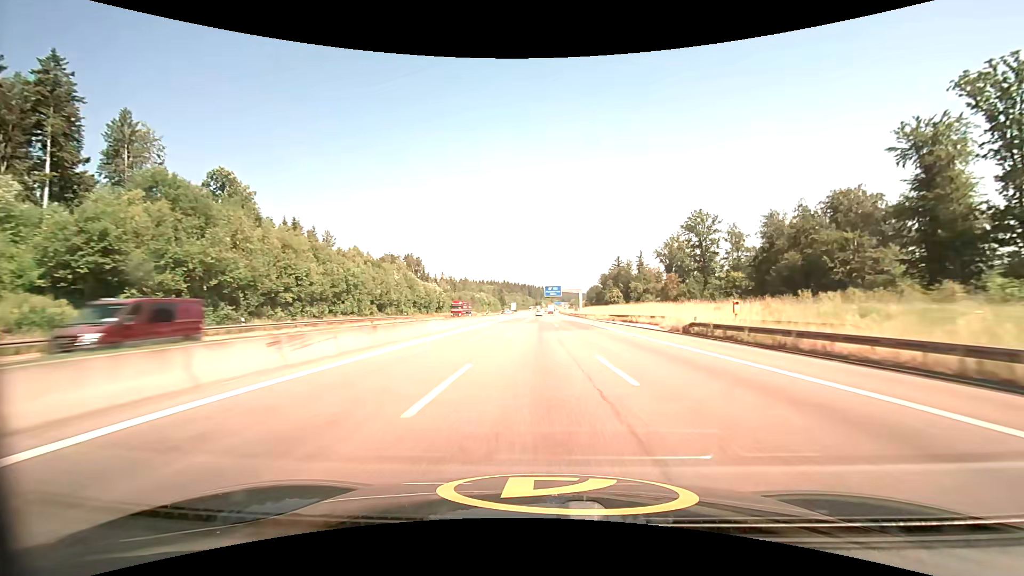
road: motorway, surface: asphalt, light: Day
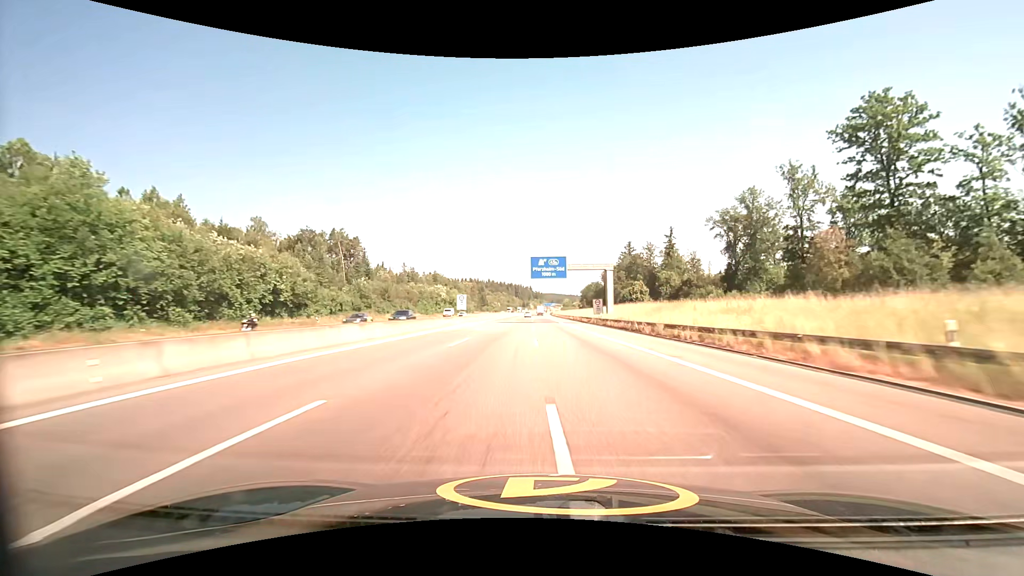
(+0.7, +78.9) m; +1°
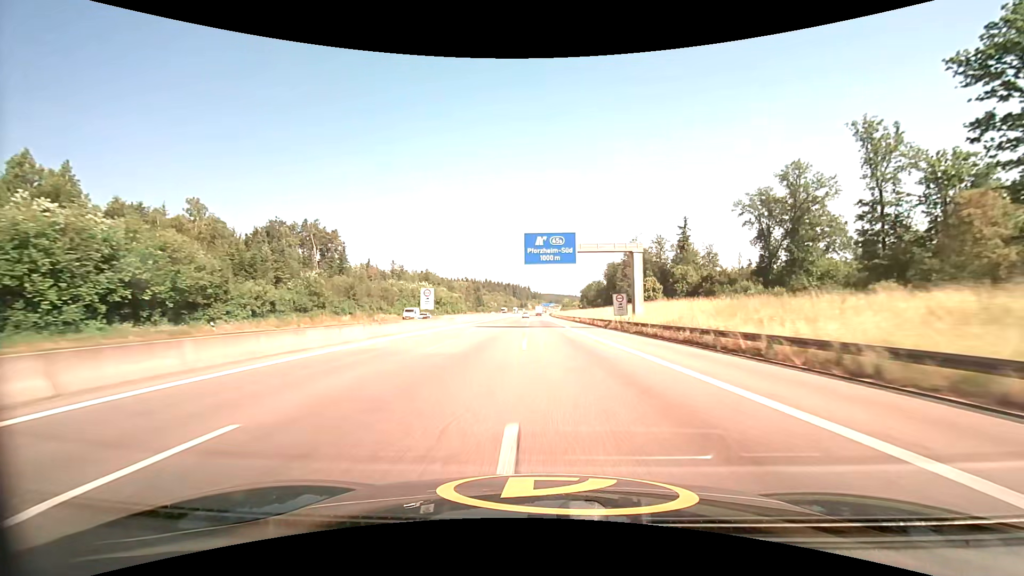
(0.0, +19.5) m; 0°
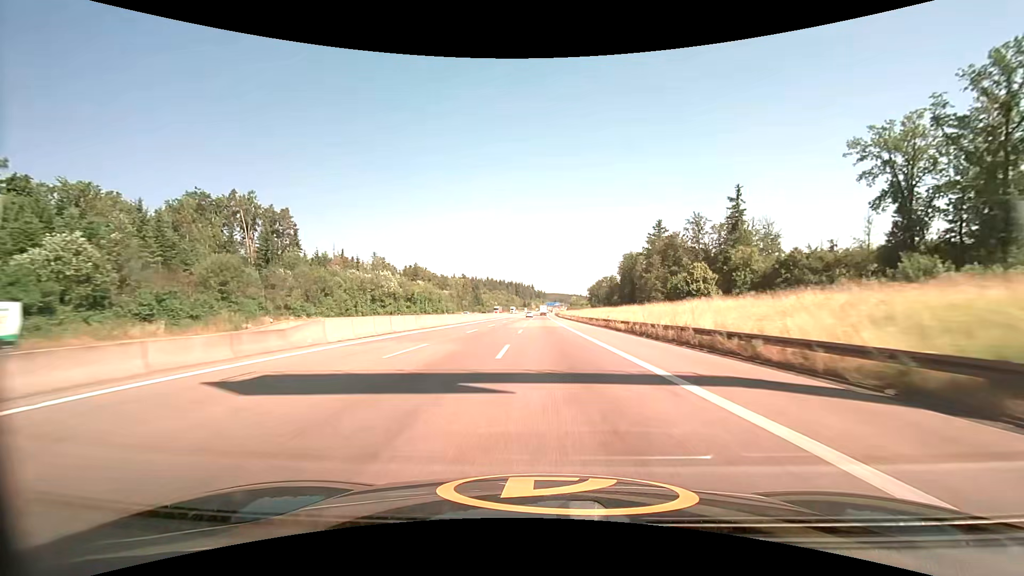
(0.0, +38.9) m; 0°
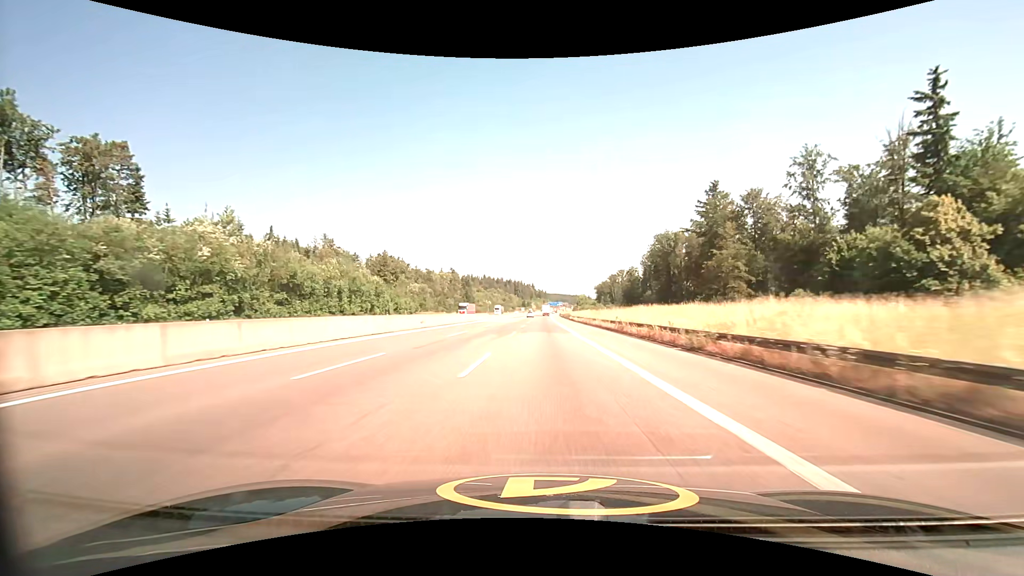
(-0.2, +58.4) m; 0°
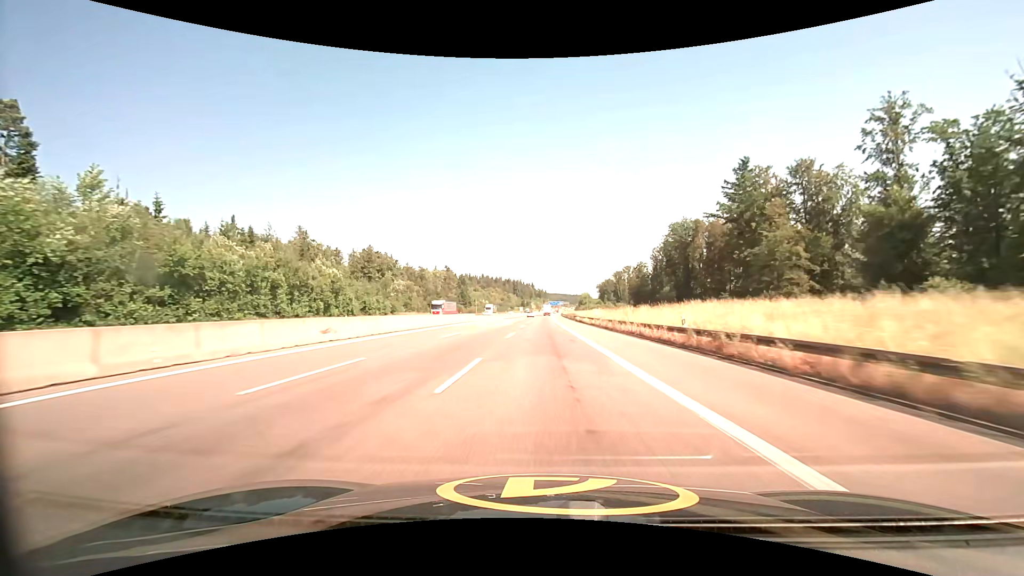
(0.0, +19.5) m; 0°
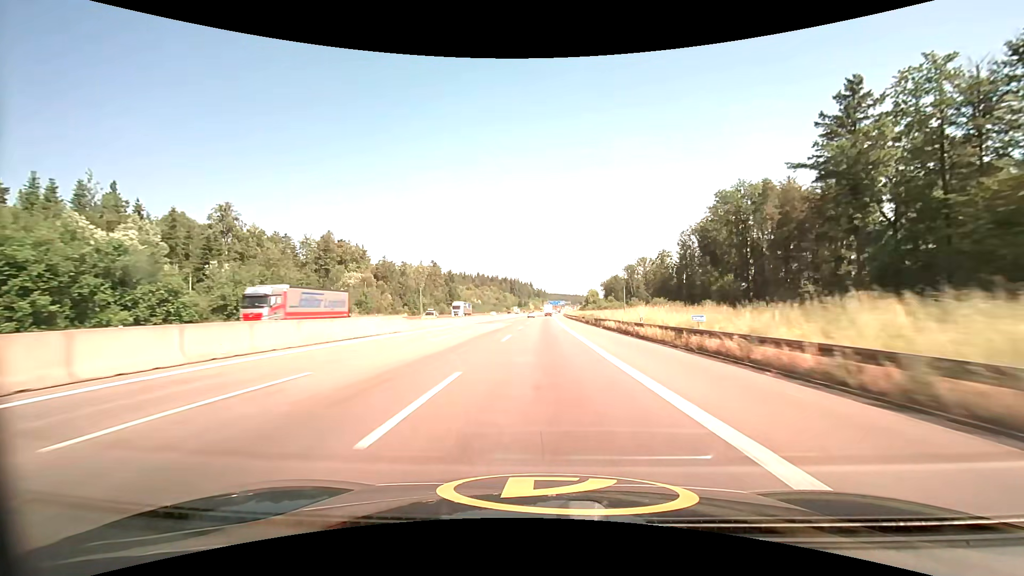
(0.0, +39.0) m; 0°
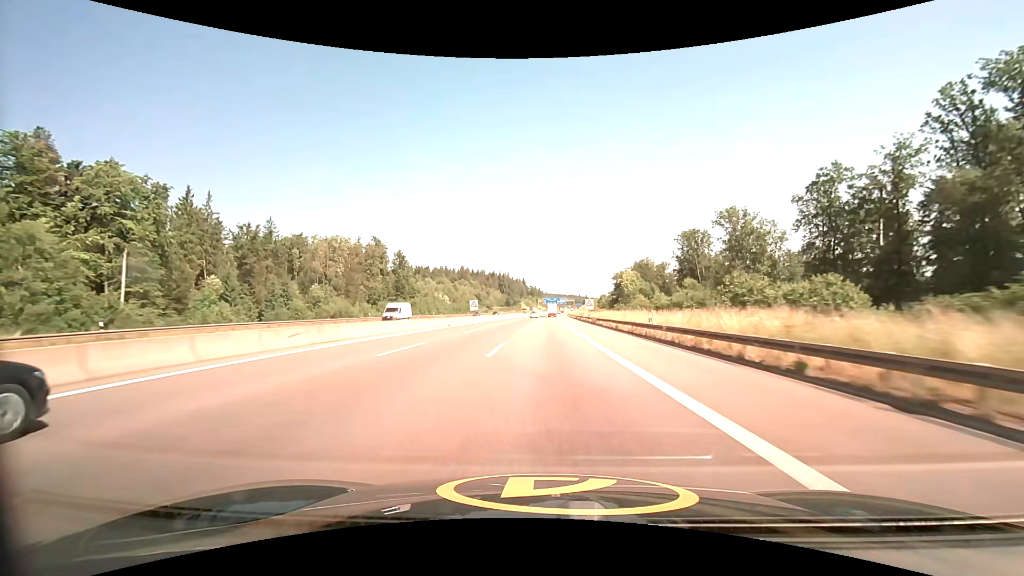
(+0.6, +97.1) m; +1°
(0, +10) (0, +20) (0, +30) (0, +40) (0, +50) (+1, +60) (+1, +70) (+1, +80) (+1, +90) (+2, +100) m
